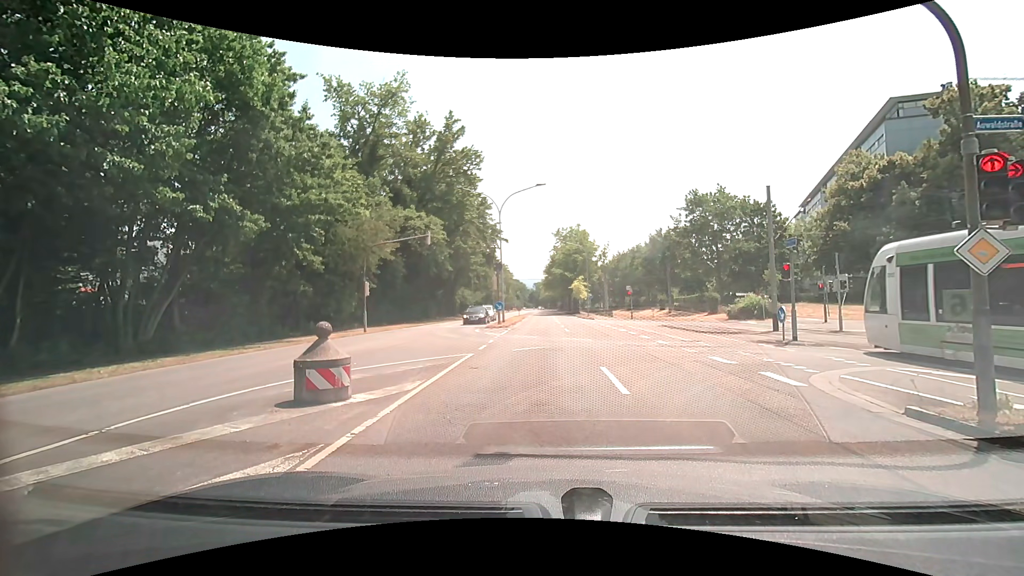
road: secondary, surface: asphalt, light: Day
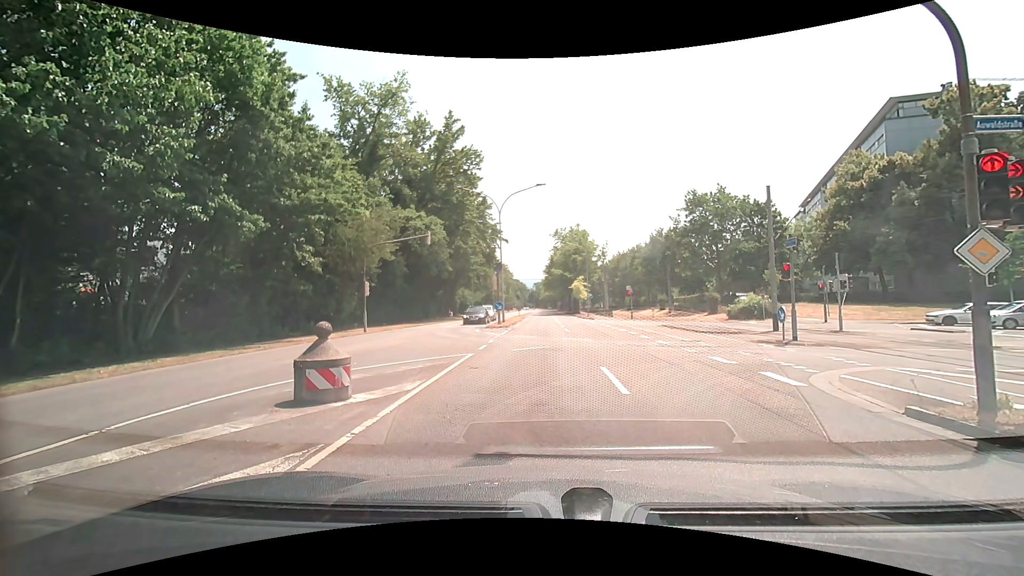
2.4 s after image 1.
(0.0, 0.0) m; 0°
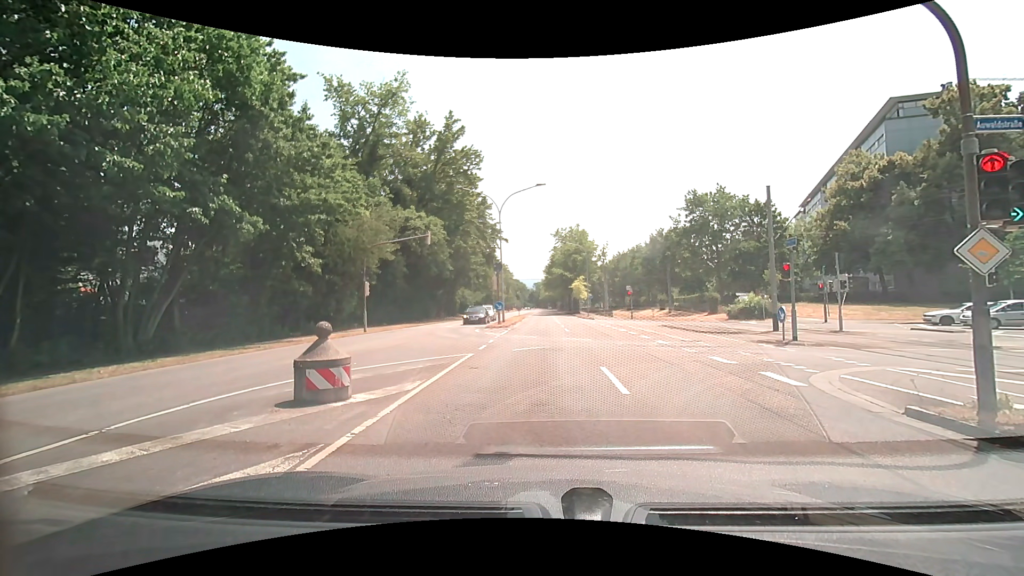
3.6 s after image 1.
(0.0, 0.0) m; 0°
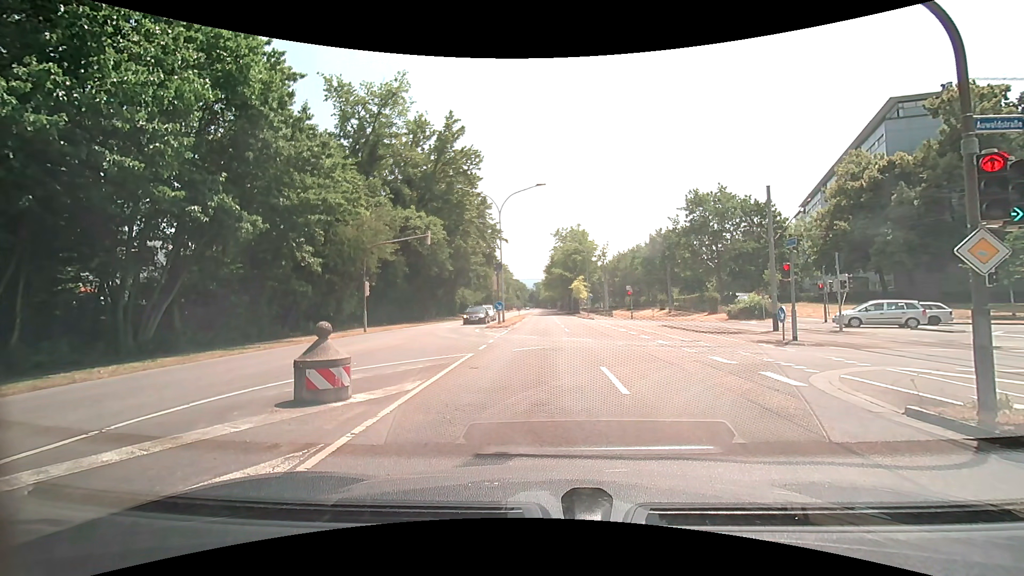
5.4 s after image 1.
(0.0, 0.0) m; 0°
